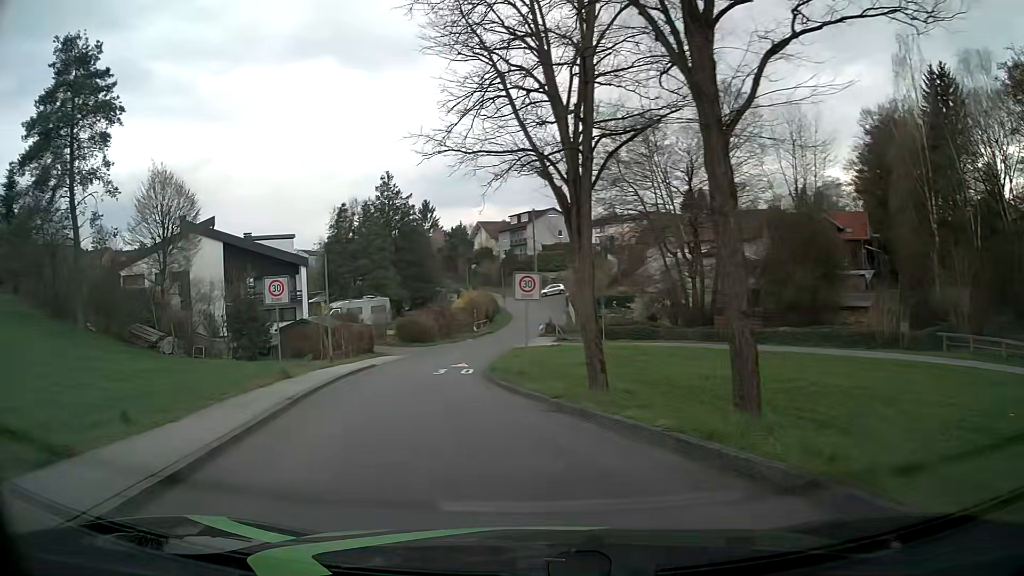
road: residential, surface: asphalt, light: Day
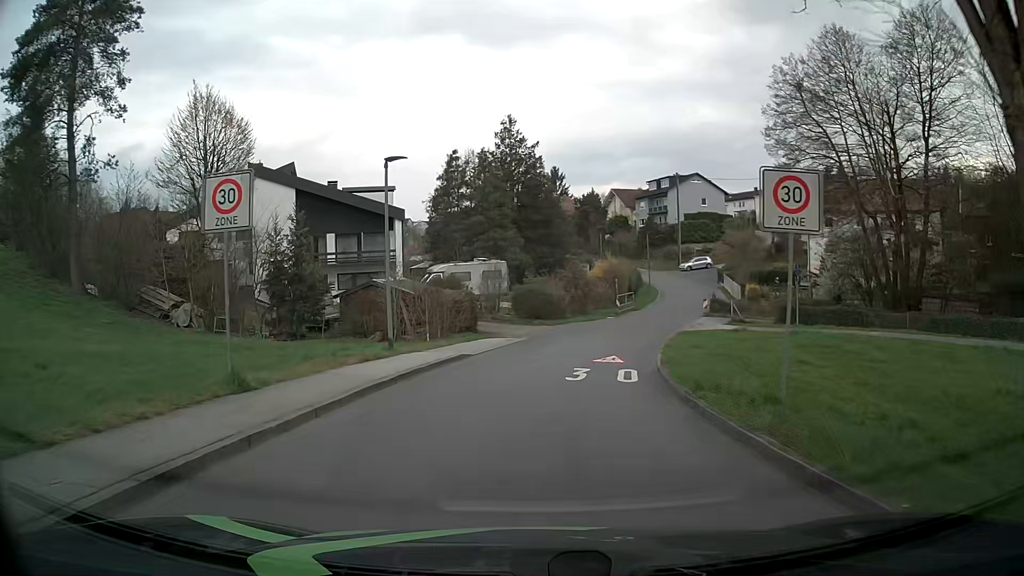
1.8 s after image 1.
(-1.6, +12.3) m; -11°
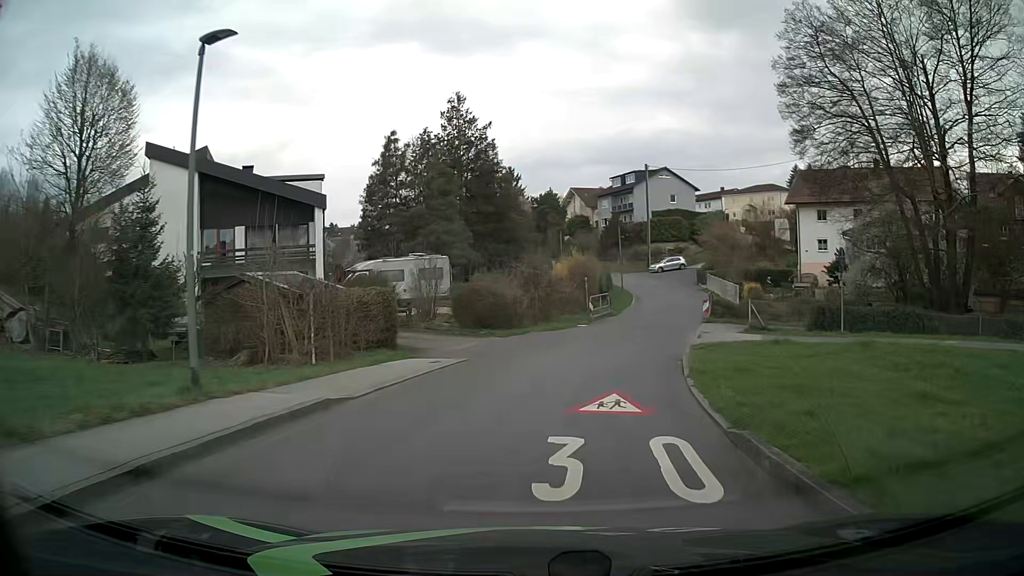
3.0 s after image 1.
(+0.2, +8.8) m; +4°
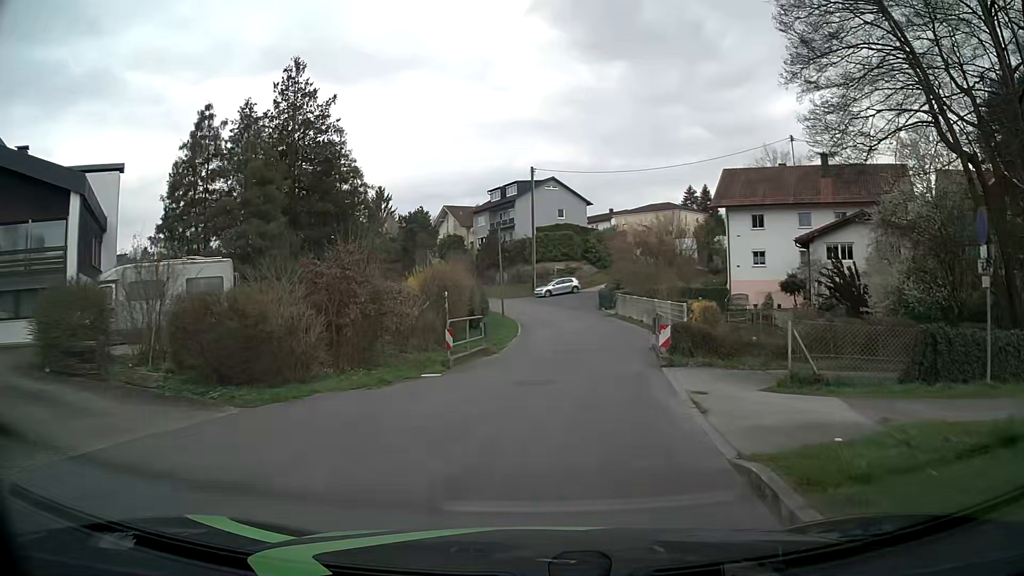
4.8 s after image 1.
(+1.3, +13.4) m; +10°
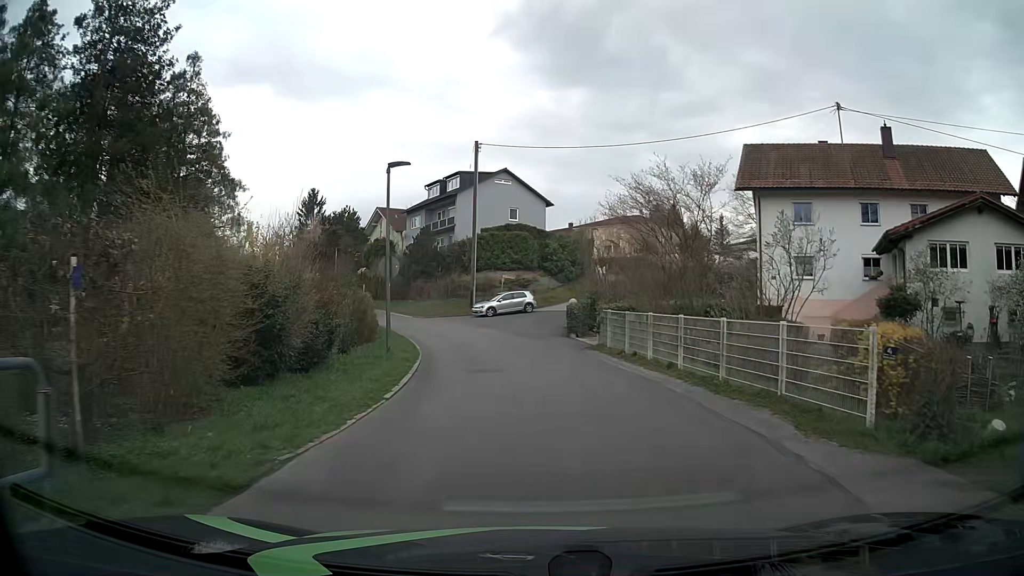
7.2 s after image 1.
(+0.8, +16.8) m; +4°
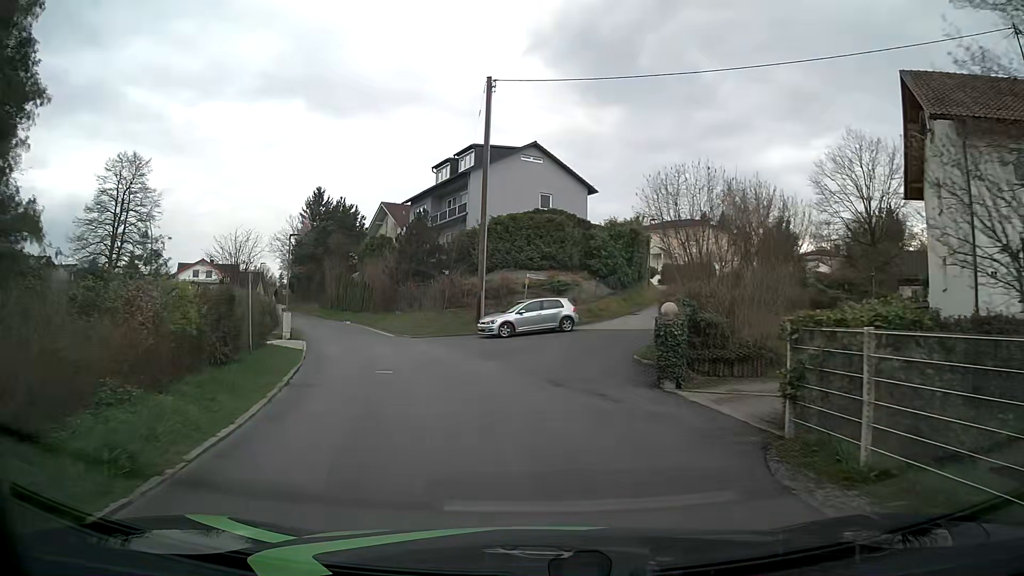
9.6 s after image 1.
(-0.2, +16.2) m; -3°
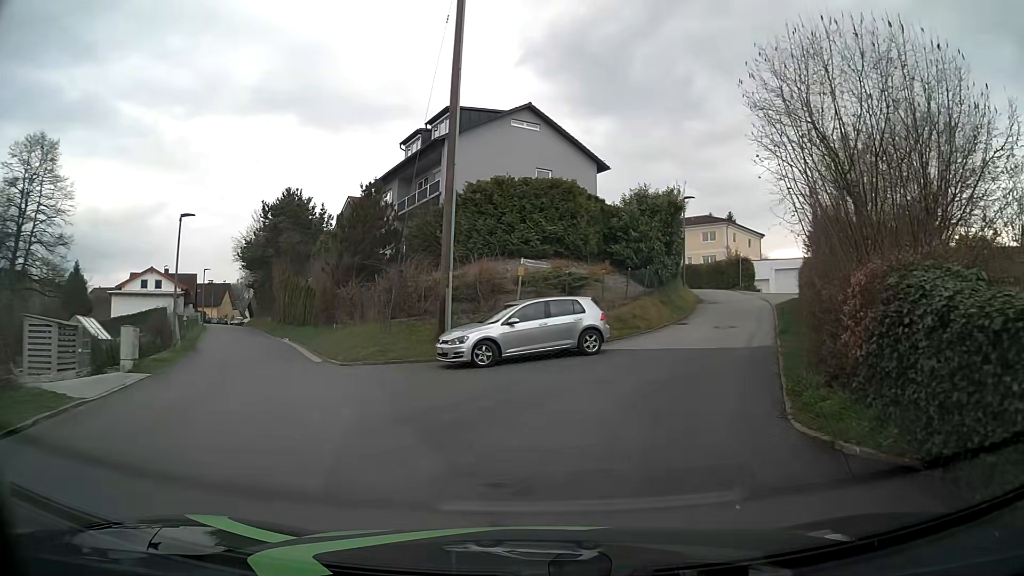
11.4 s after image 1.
(-0.2, +11.8) m; 0°
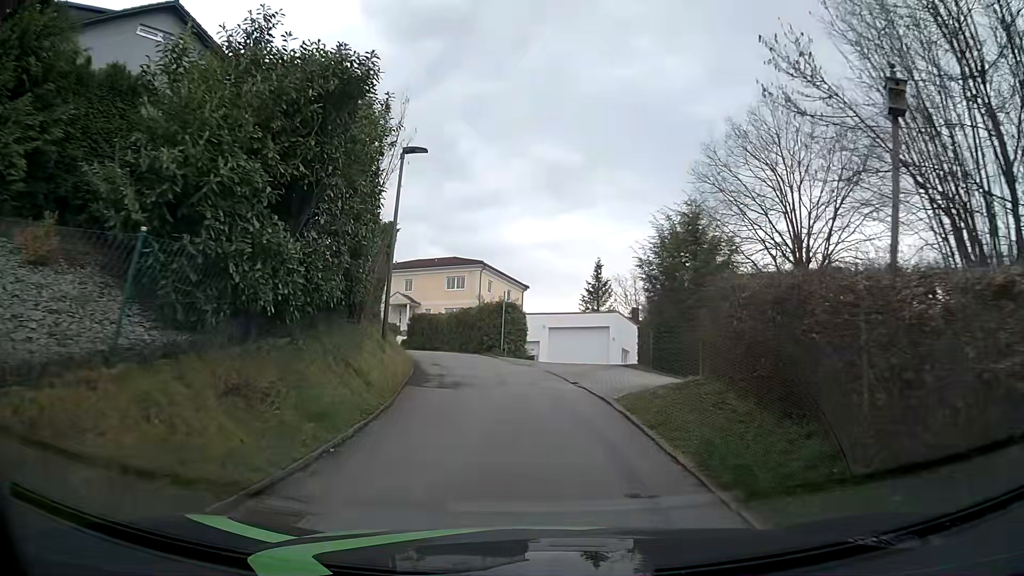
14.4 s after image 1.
(+4.6, +18.5) m; +23°
(0, +10) (-2, +20) (-5, +29) (-9, +38) (-14, +47) (-20, +55) (-26, +63) (-32, +71) (-39, +78) (-45, +86) m
